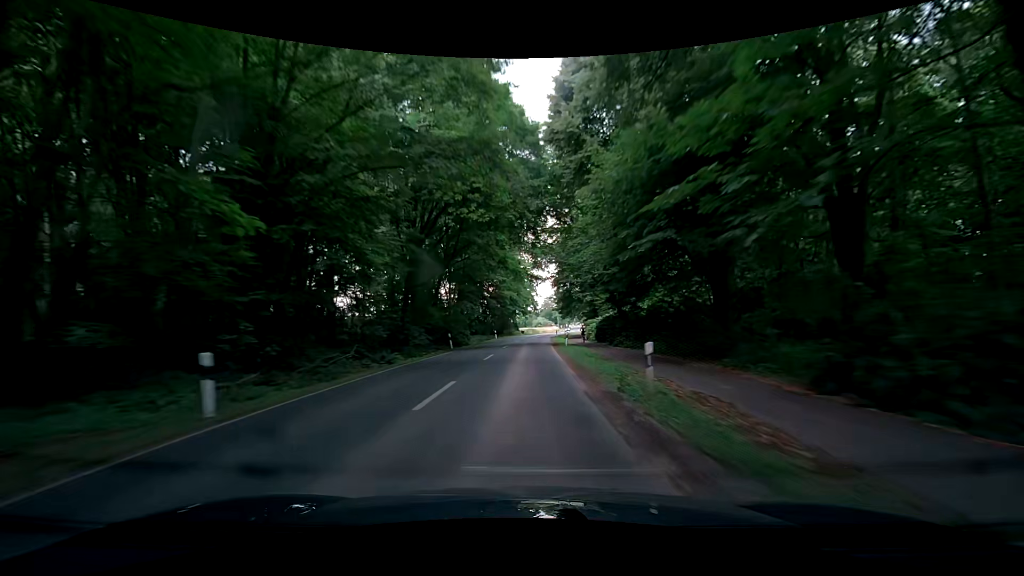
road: secondary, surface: asphalt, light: Day
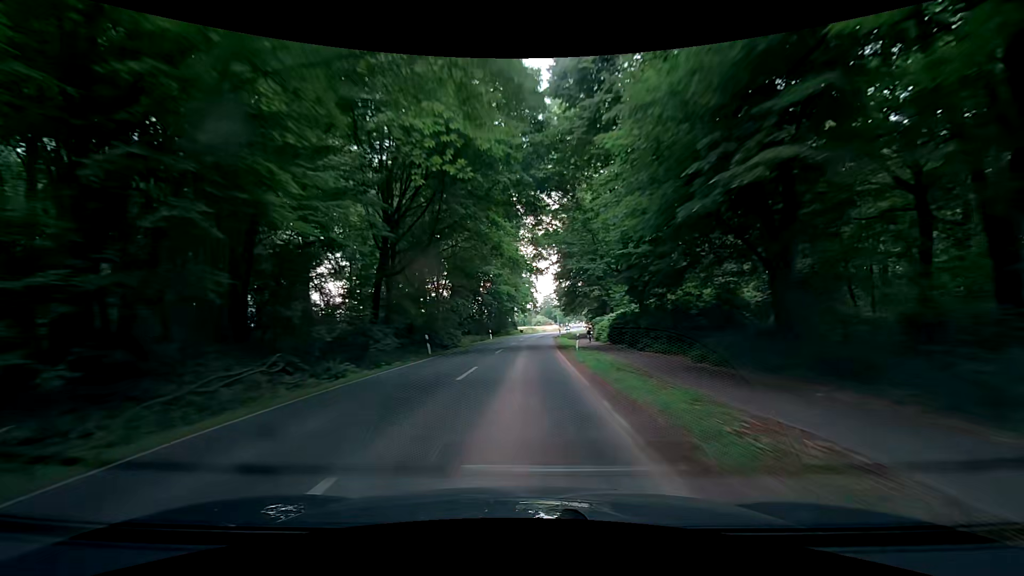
(+0.1, +7.7) m; +1°
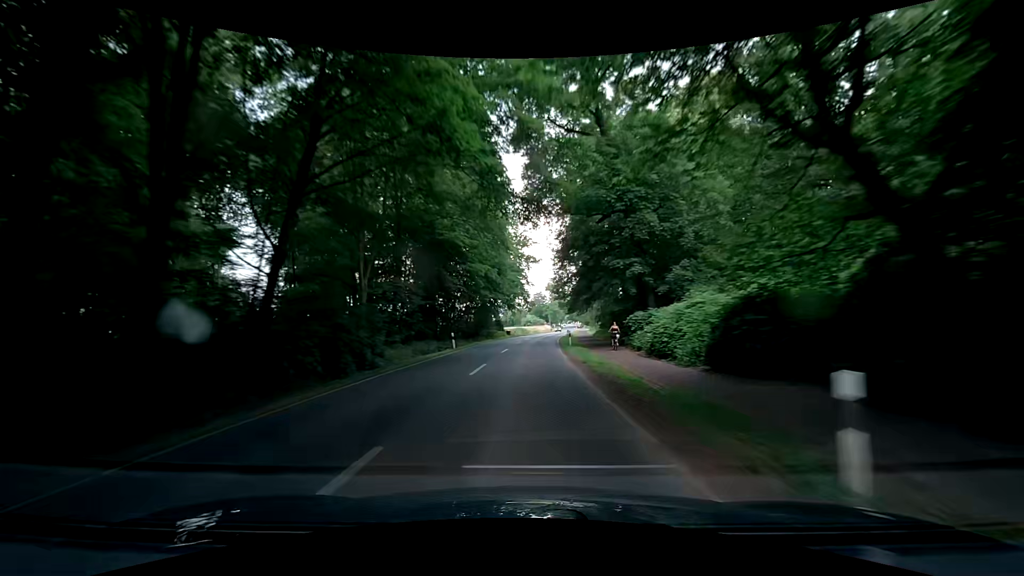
(-0.2, +23.0) m; -1°
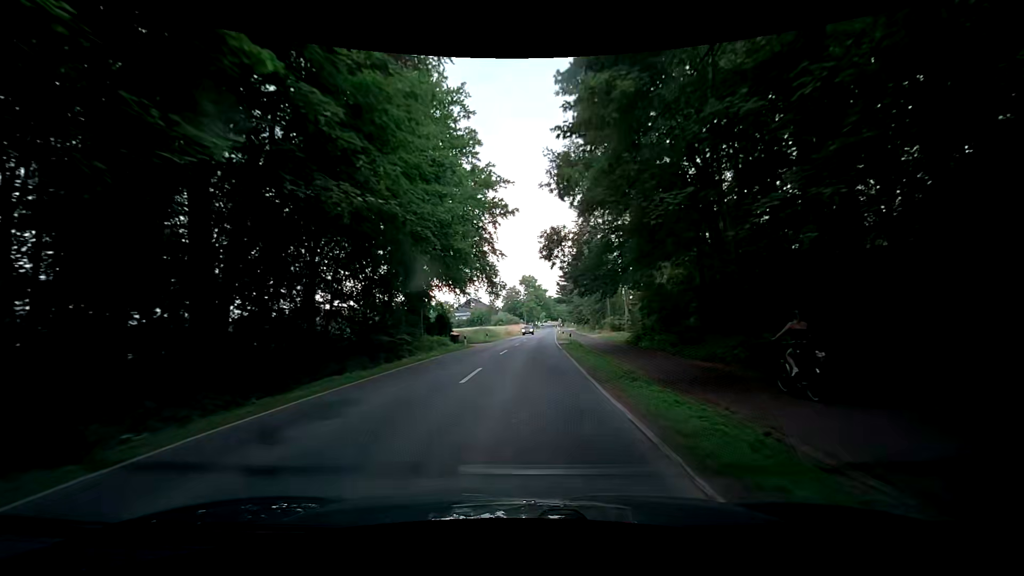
(+2.1, +38.3) m; +5°
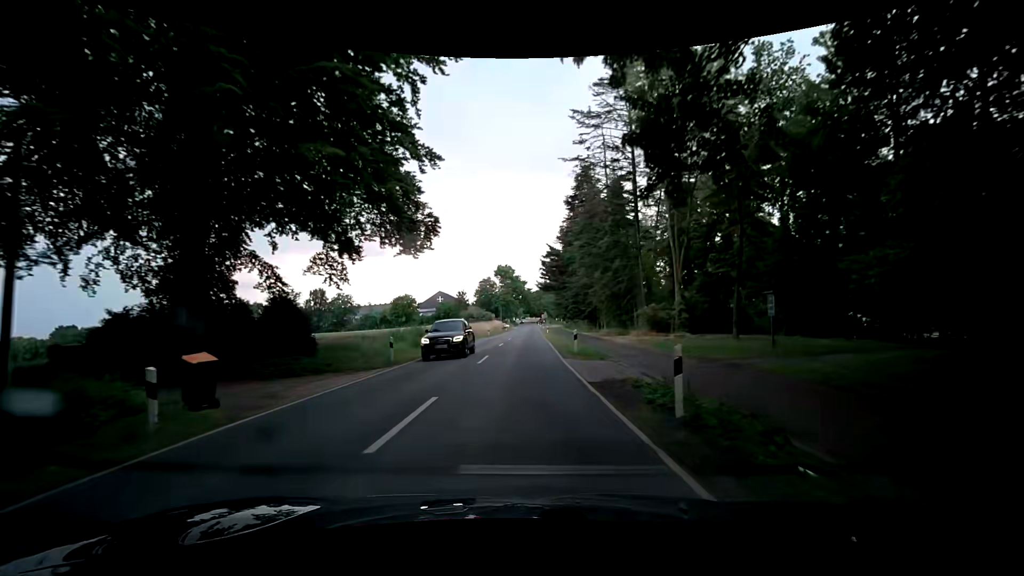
(+0.6, +30.7) m; +3°
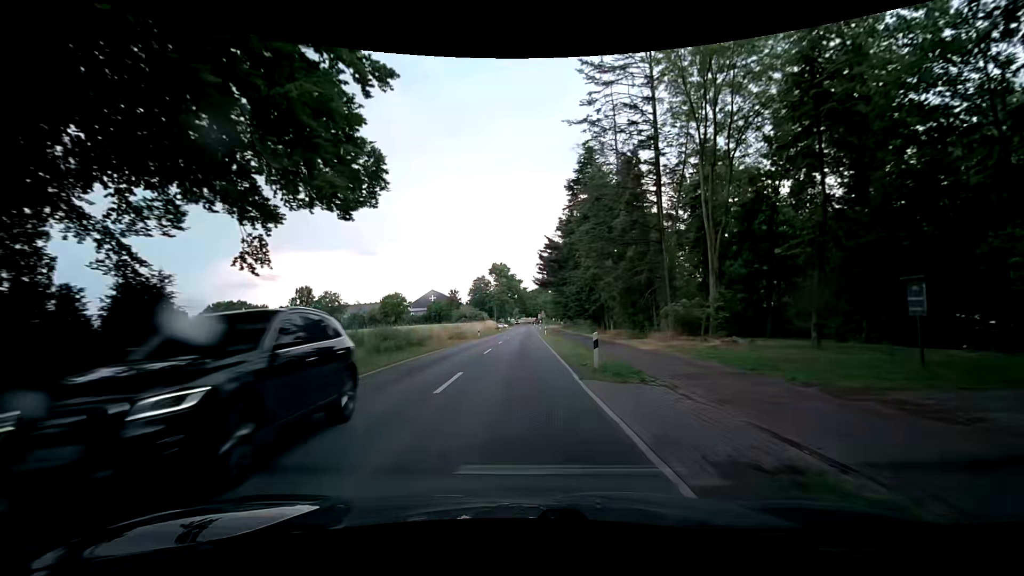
(-0.1, +7.7) m; 0°
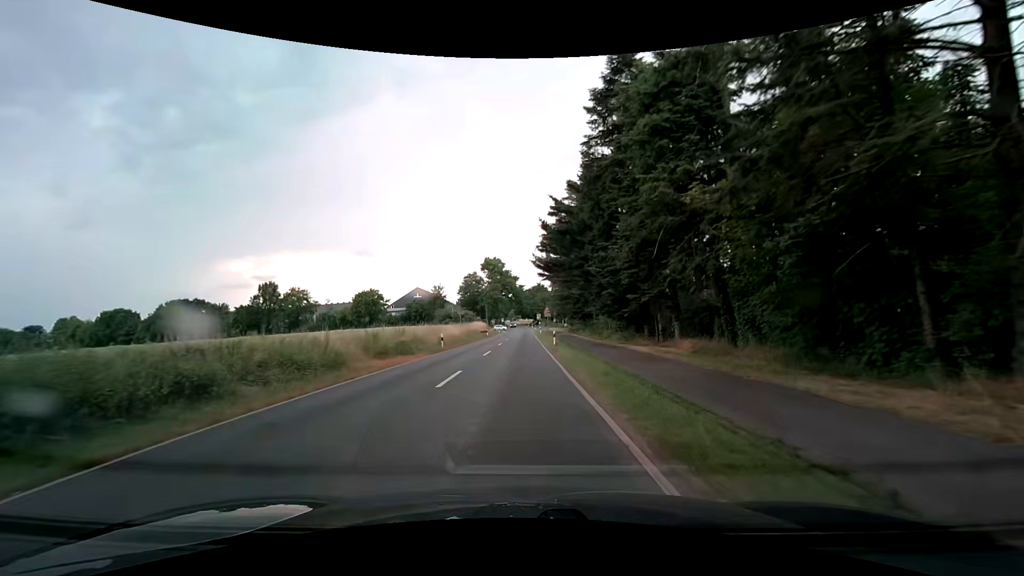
(+0.3, +23.0) m; +1°
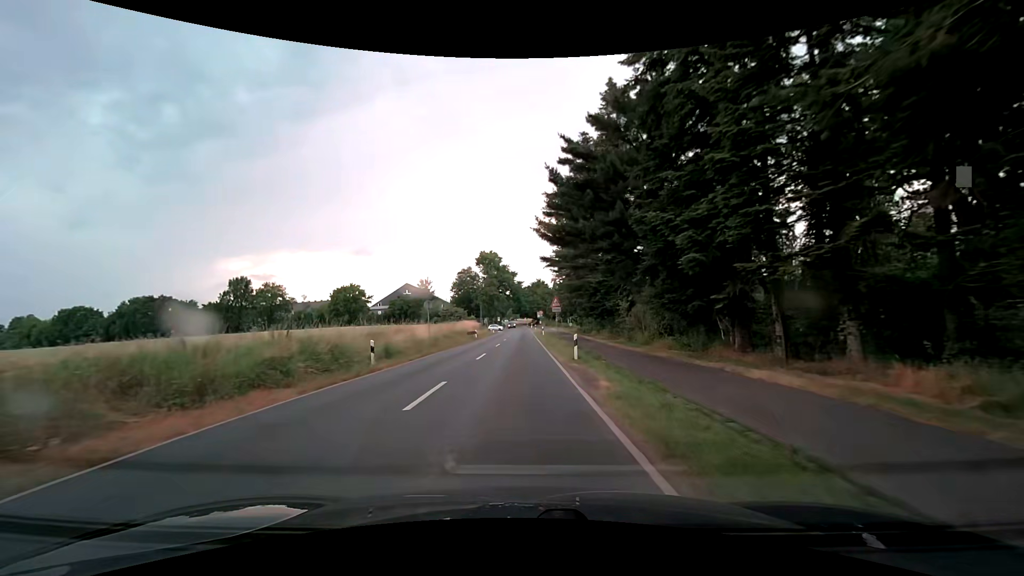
(-0.1, +15.3) m; 0°
(0, +10) (0, +20) (0, +30) (0, +40) (0, +50) (0, +60) (0, +70) (0, +80) (0, +90) (0, +100) m
